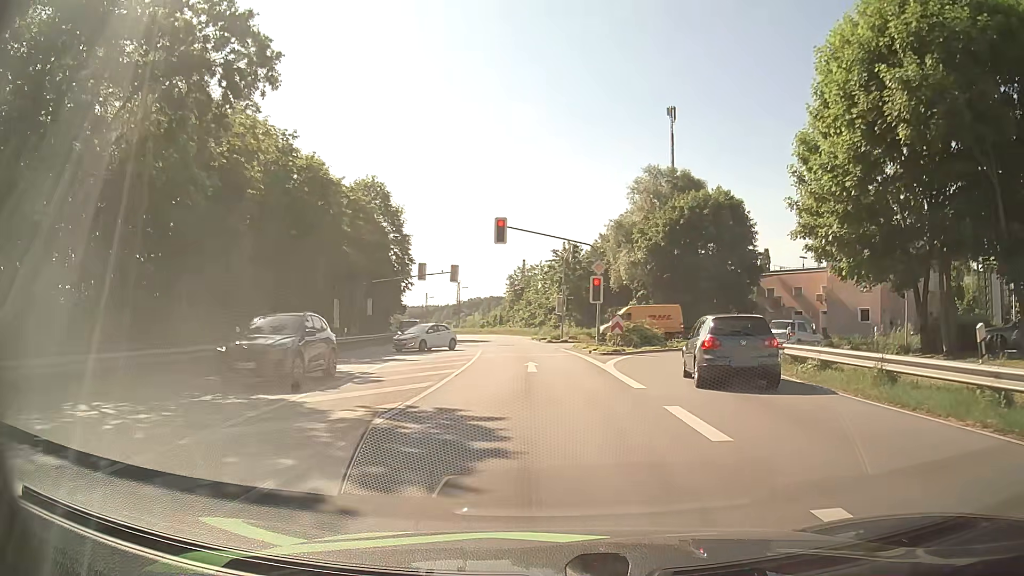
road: primary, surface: asphalt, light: Day
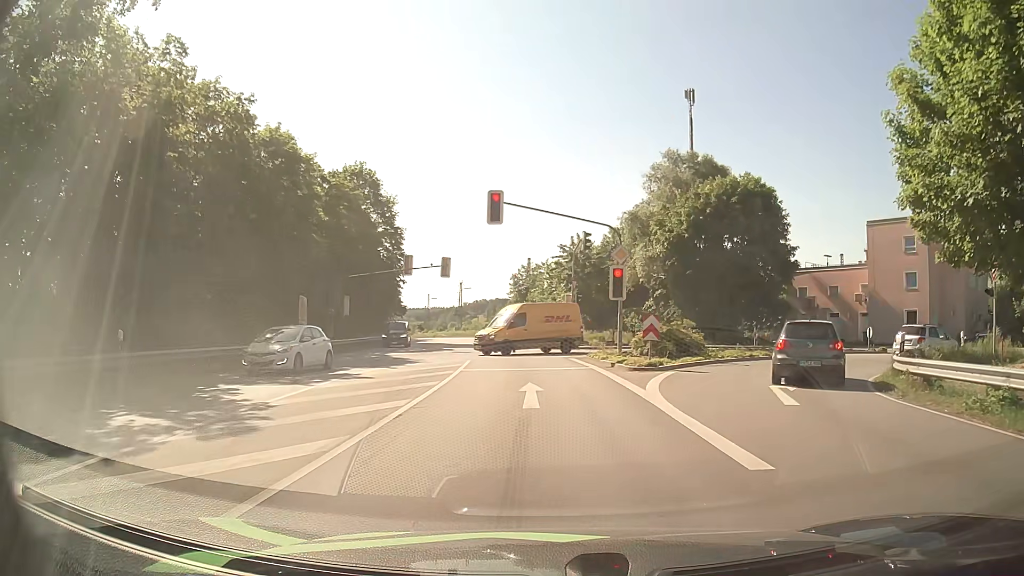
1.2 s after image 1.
(0.0, +7.4) m; 0°
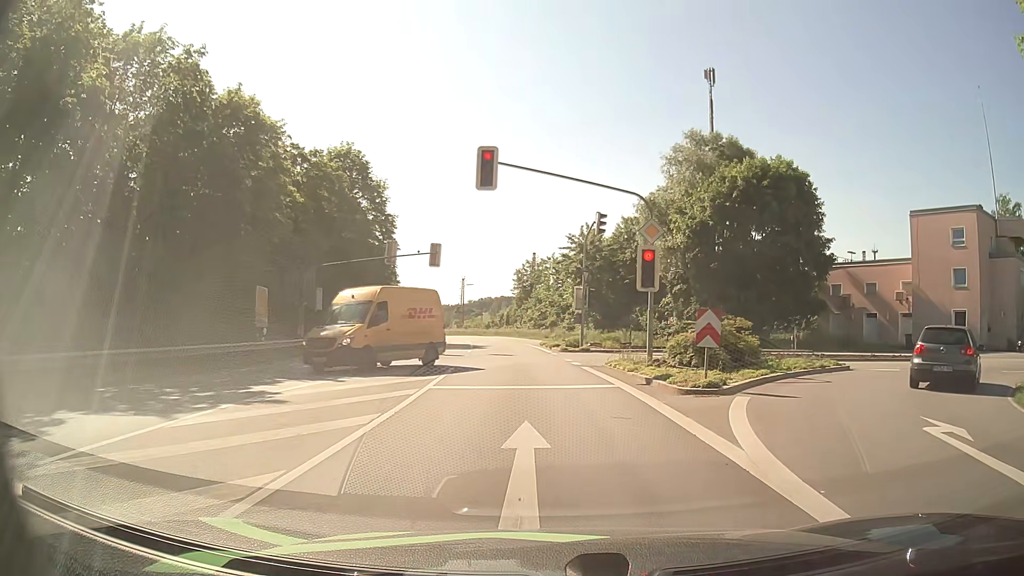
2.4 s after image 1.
(-0.1, +6.4) m; -1°
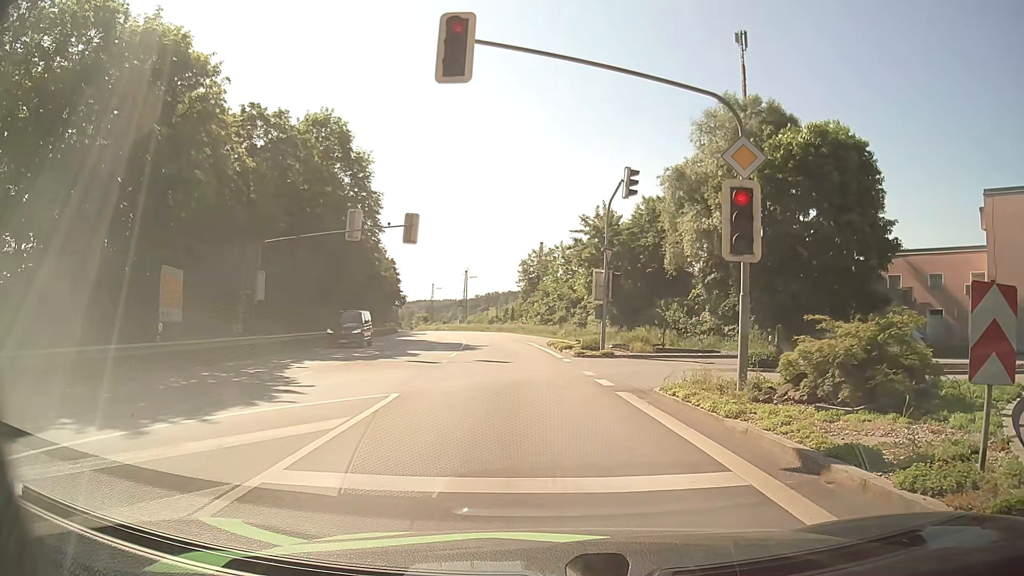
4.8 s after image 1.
(-0.1, +8.7) m; -3°
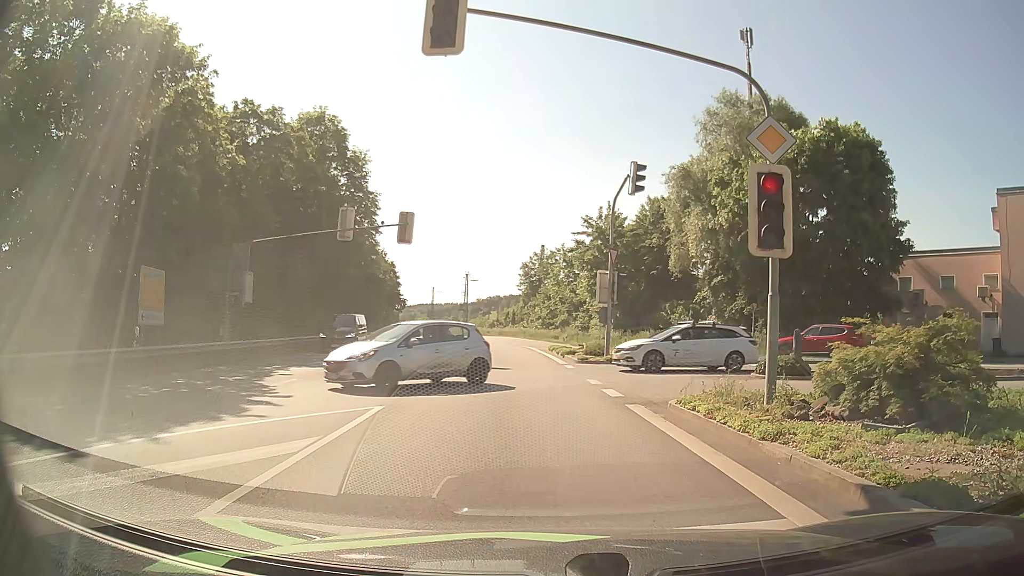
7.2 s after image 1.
(0.0, +1.4) m; -1°
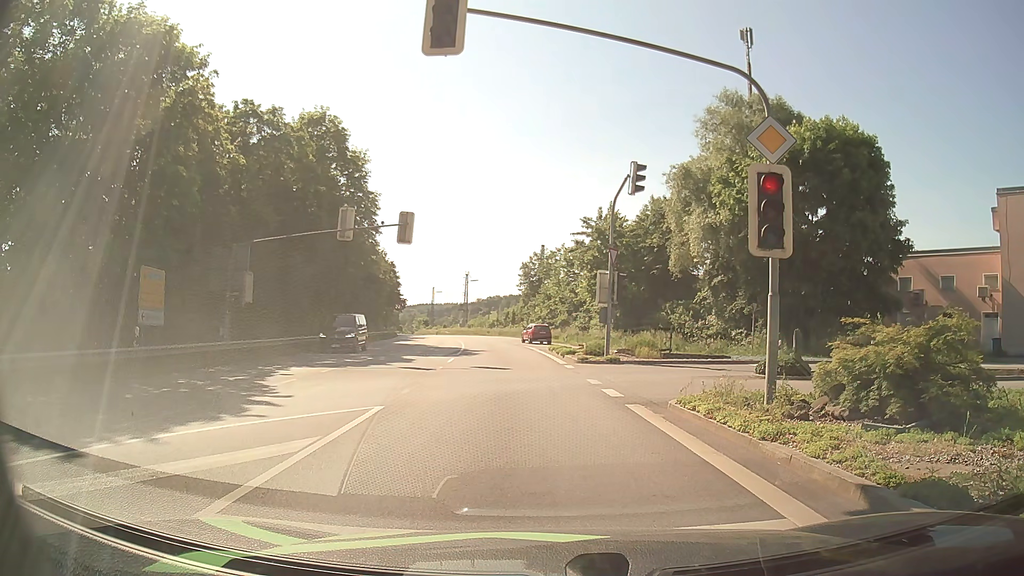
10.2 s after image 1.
(0.0, 0.0) m; 0°
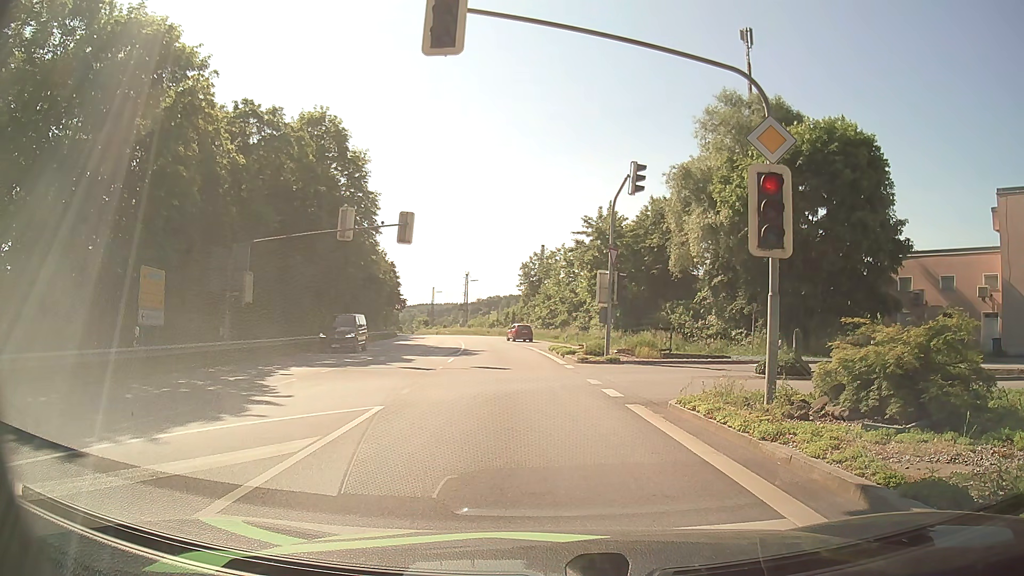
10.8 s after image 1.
(0.0, 0.0) m; 0°
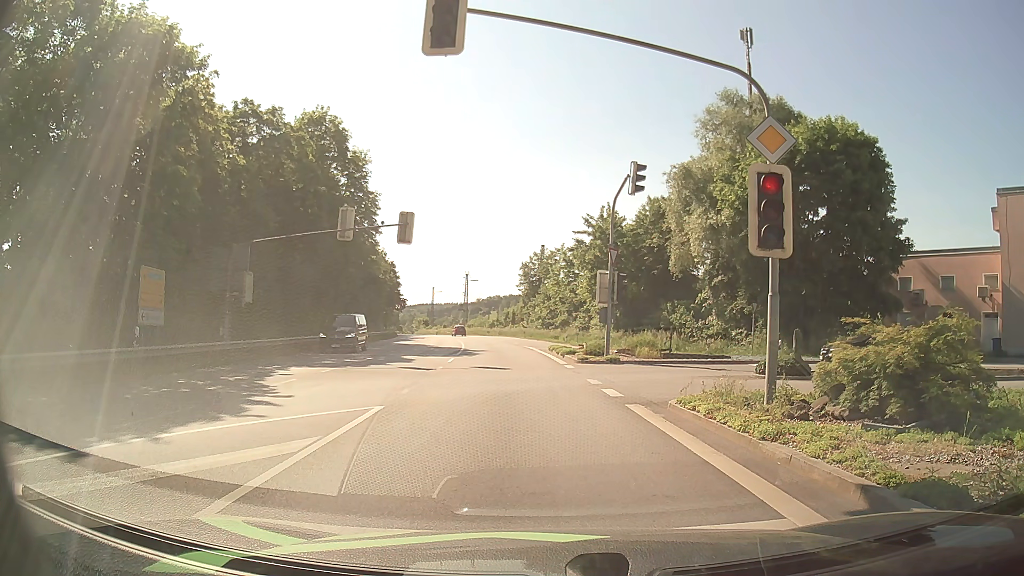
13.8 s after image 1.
(0.0, 0.0) m; 0°
(0, +10) (0, +20) (0, +30) (-1, +40) (-2, +50) (-3, +60) (-4, +70) (-5, +80) (-6, +90) (-8, +100) m
